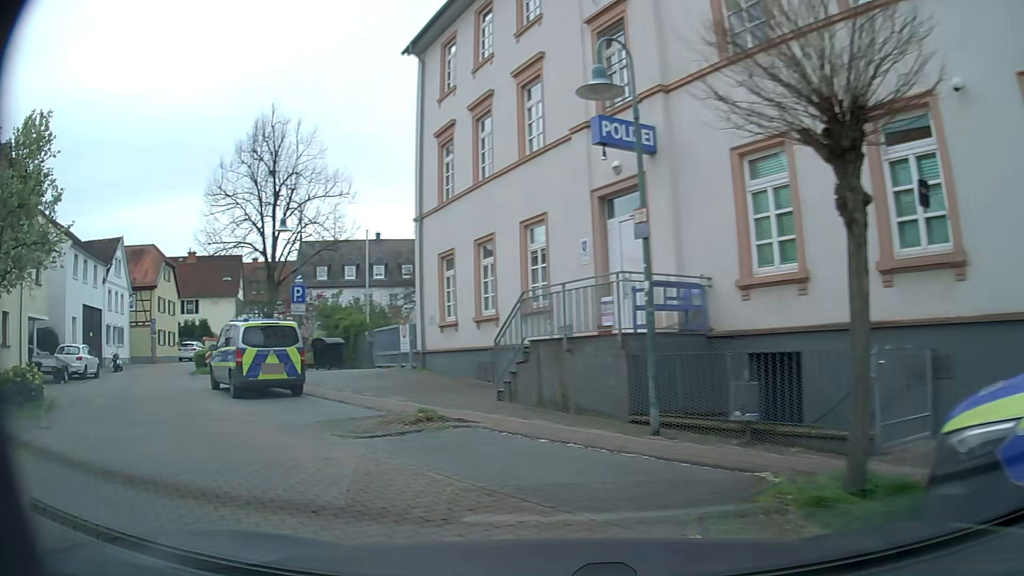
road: residential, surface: asphalt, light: Day
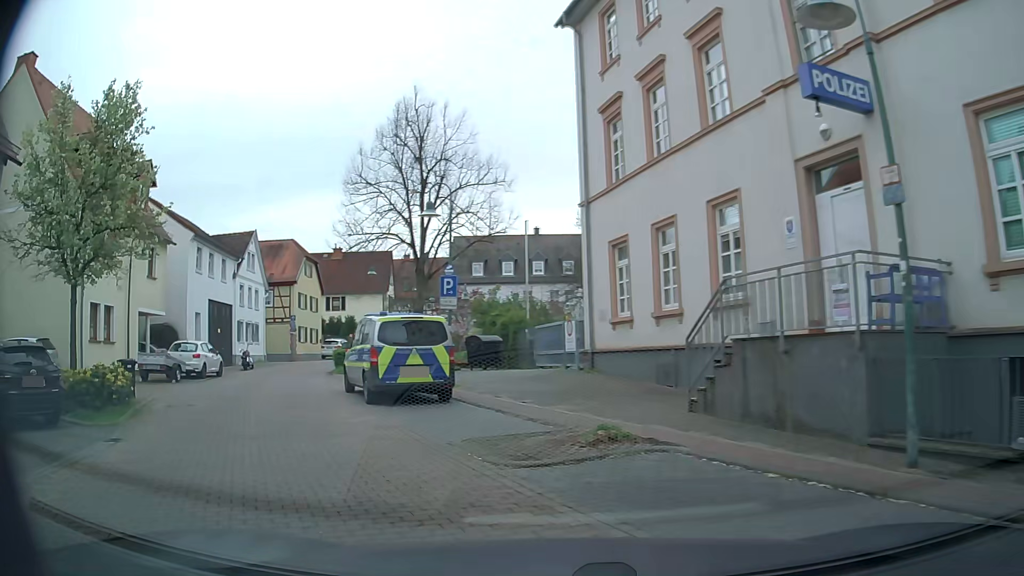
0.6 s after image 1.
(-0.3, +2.5) m; -14°
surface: paving_stones
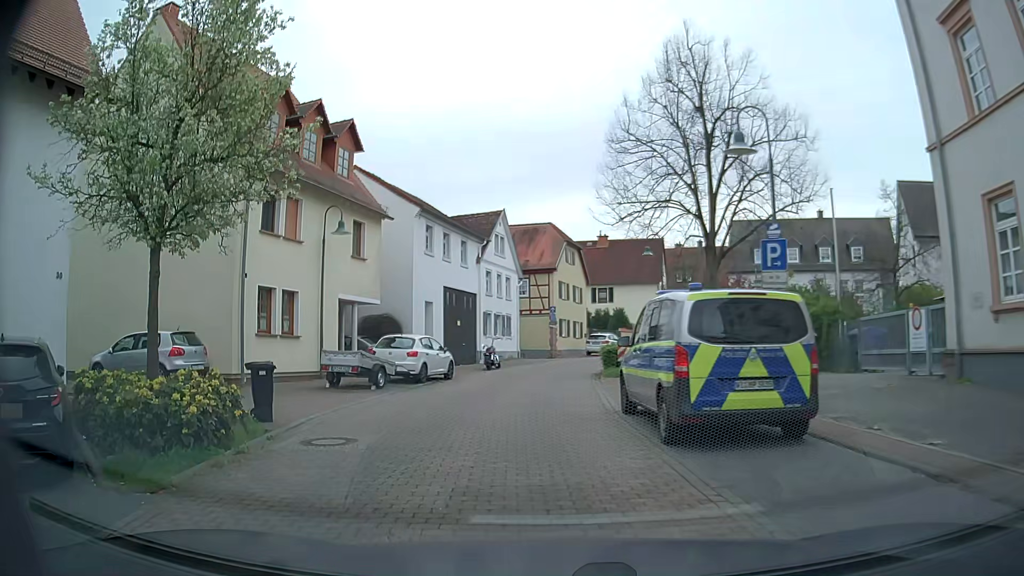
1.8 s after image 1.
(-1.4, +6.2) m; -22°
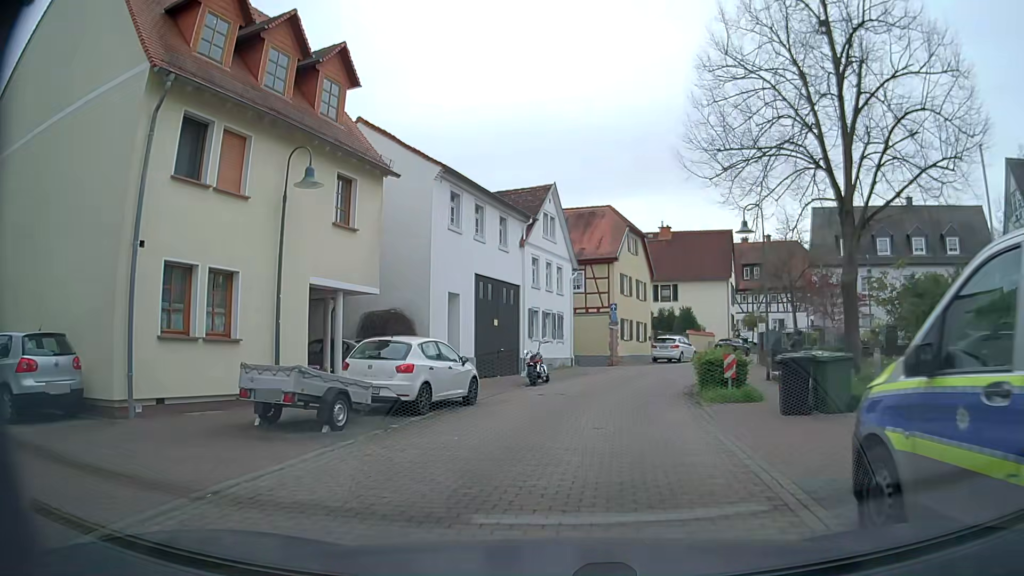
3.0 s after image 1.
(-0.5, +7.6) m; -5°
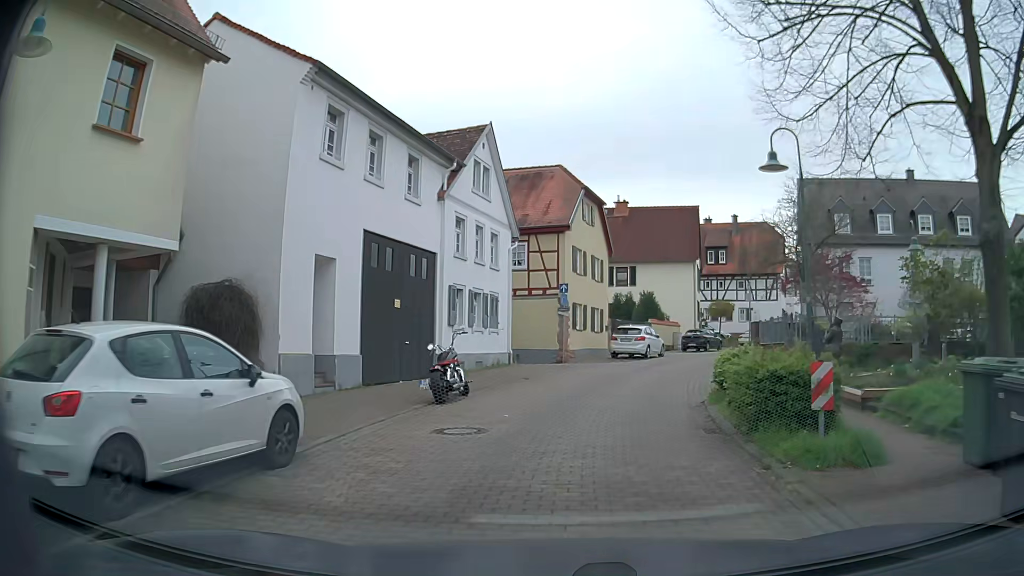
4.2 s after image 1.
(+0.2, +8.0) m; +4°
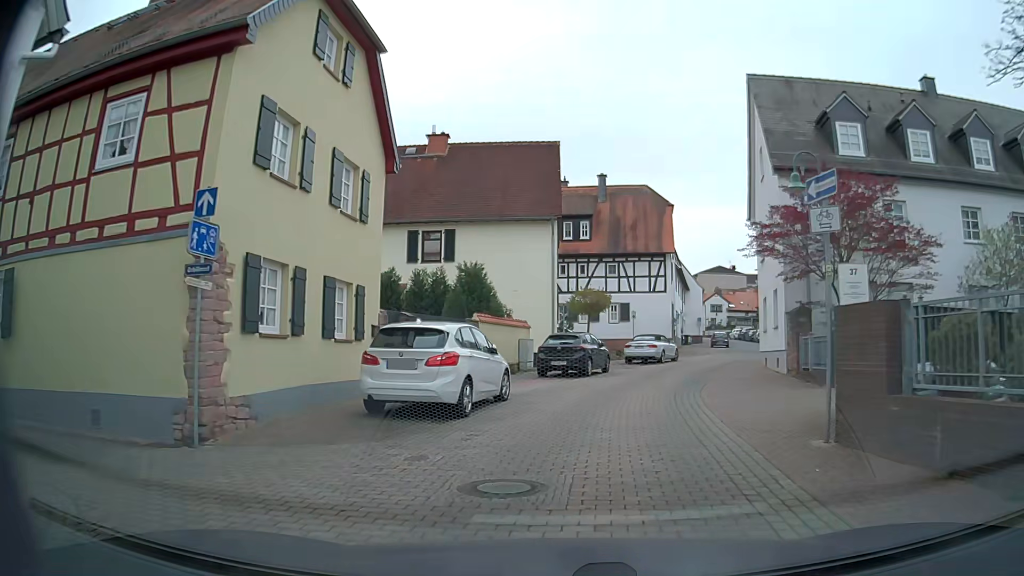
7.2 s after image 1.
(+2.8, +20.4) m; +16°
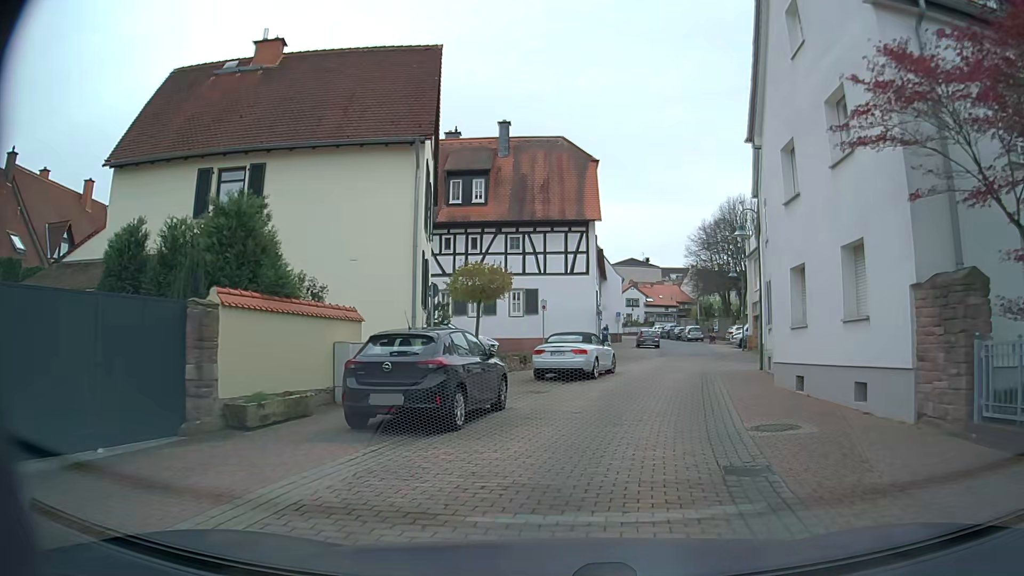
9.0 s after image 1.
(+0.6, +12.2) m; +6°
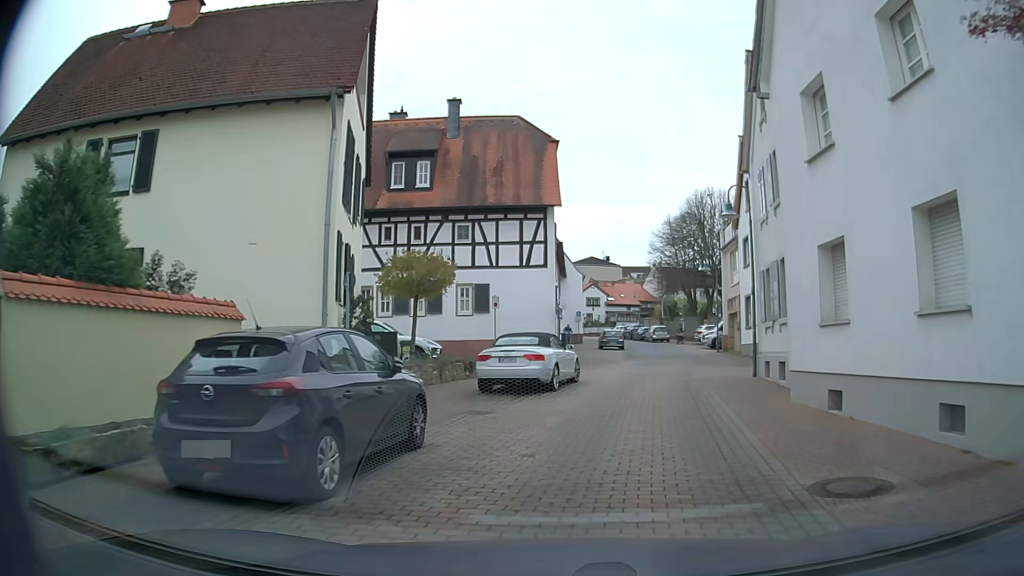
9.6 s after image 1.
(+0.2, +3.9) m; +4°
